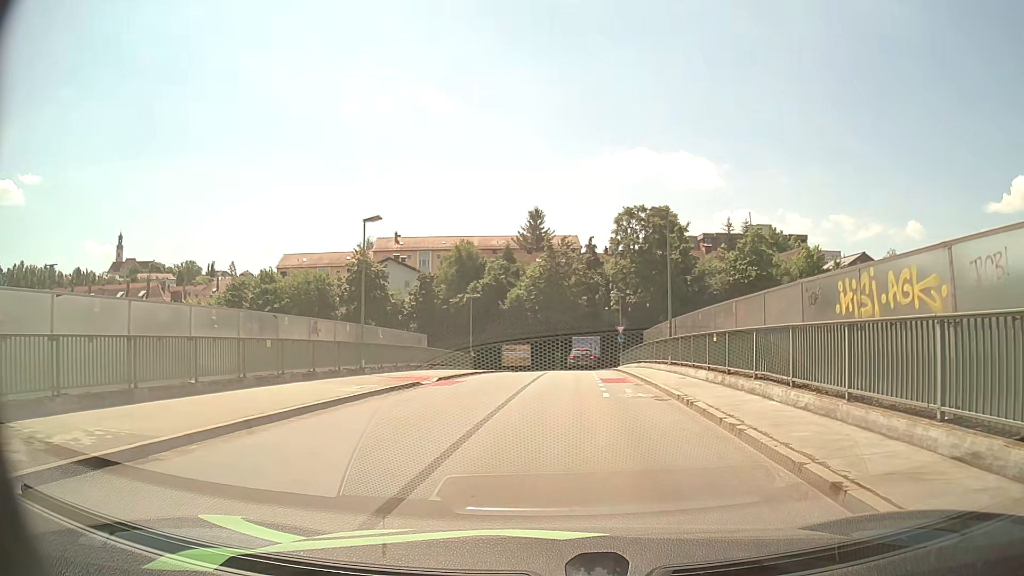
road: unclassified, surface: asphalt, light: Day
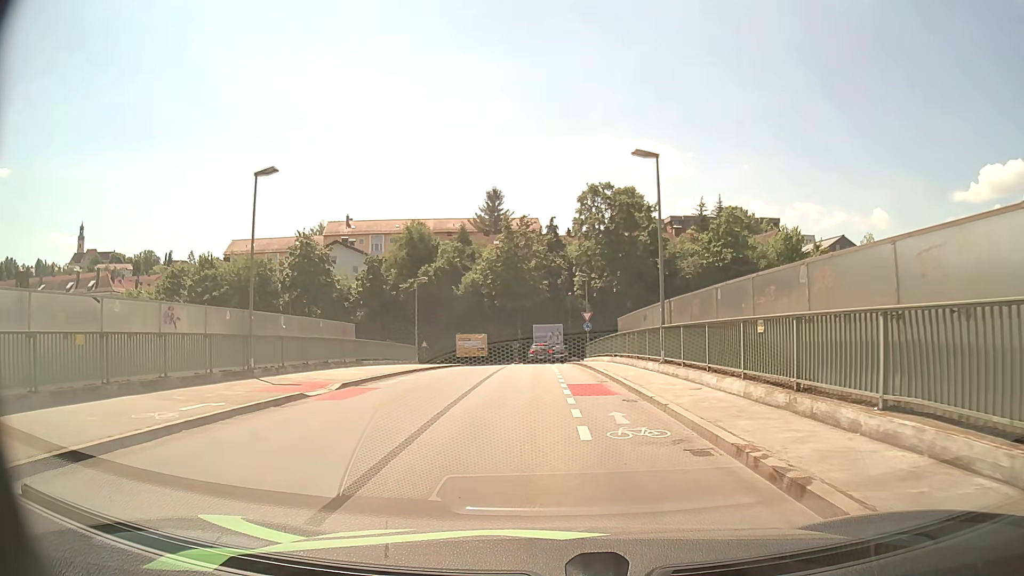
(+0.3, +7.3) m; +4°
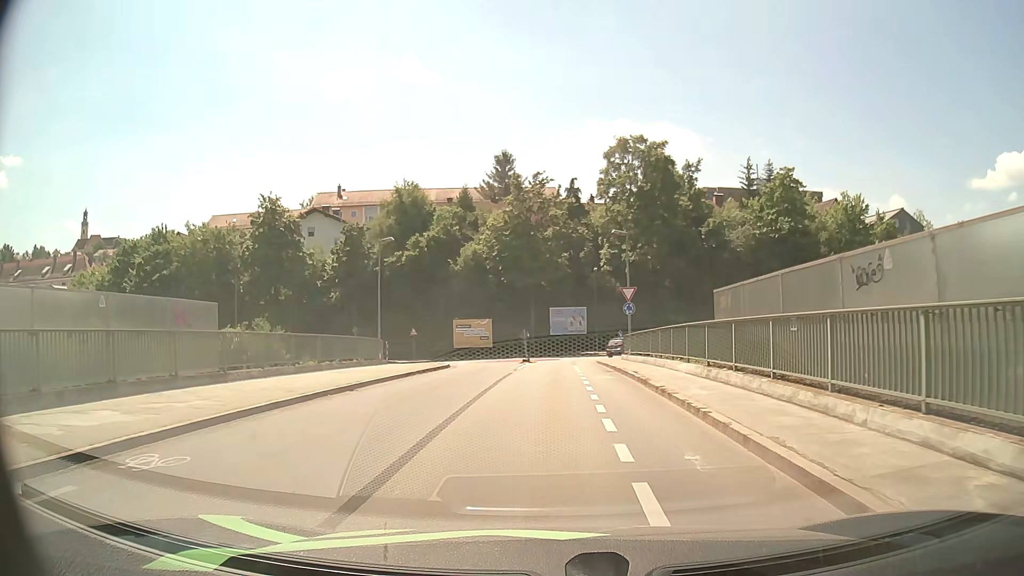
(-0.3, +15.9) m; -1°
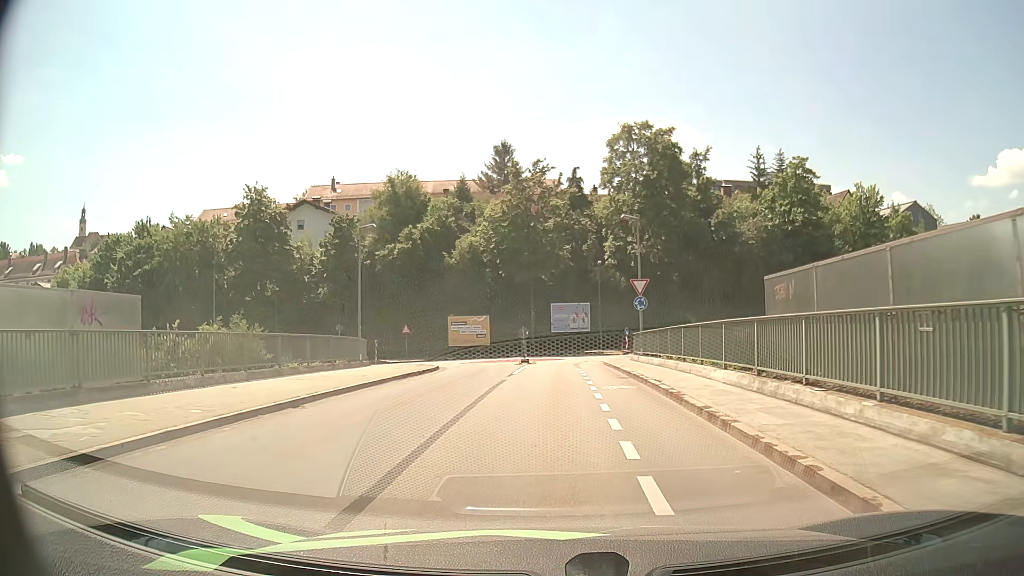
(0.0, +3.8) m; 0°
